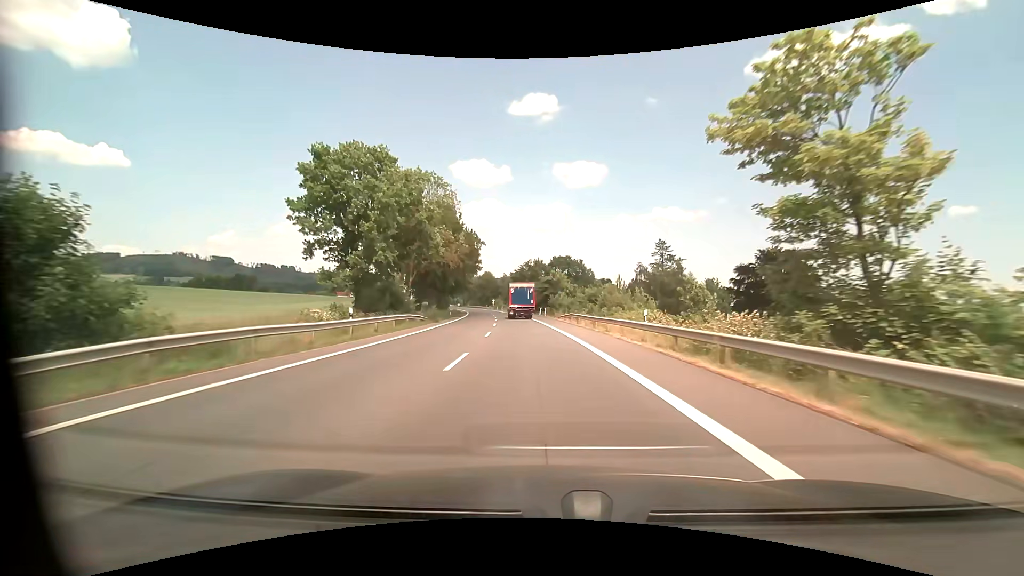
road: primary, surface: asphalt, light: Day
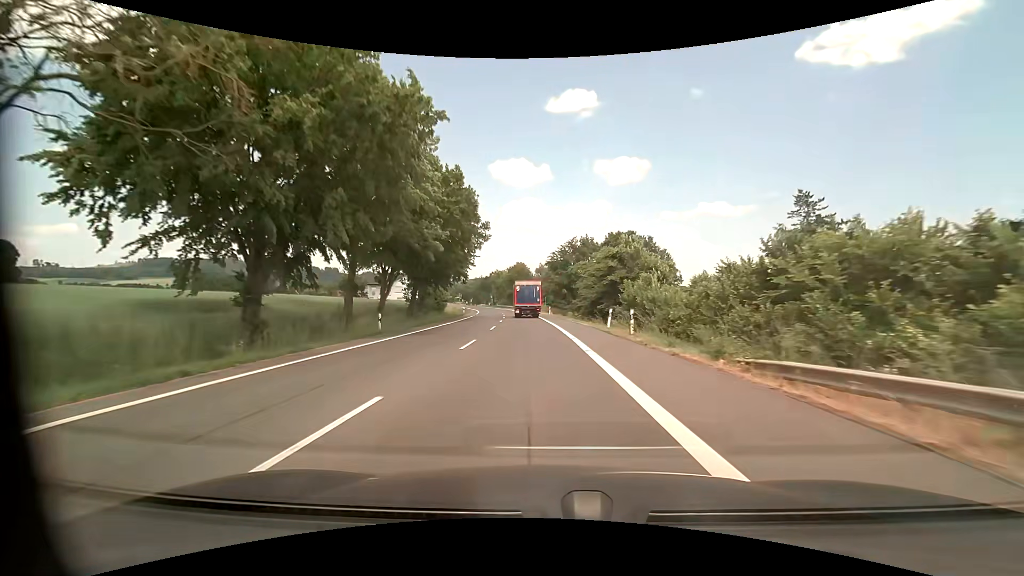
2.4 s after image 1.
(-1.6, +42.7) m; -5°
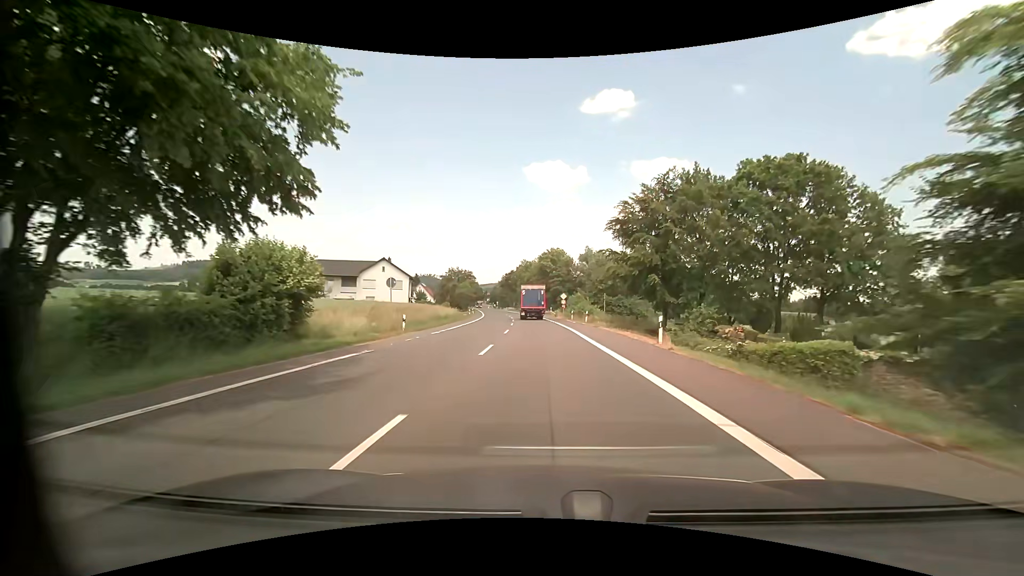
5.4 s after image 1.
(-2.3, +48.5) m; -4°
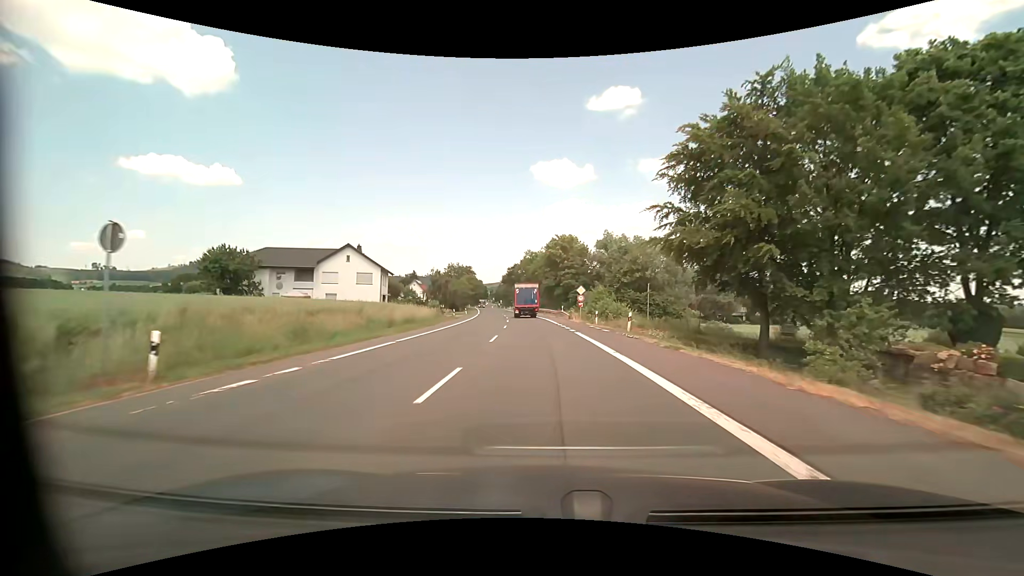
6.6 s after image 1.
(-0.2, +19.2) m; -1°
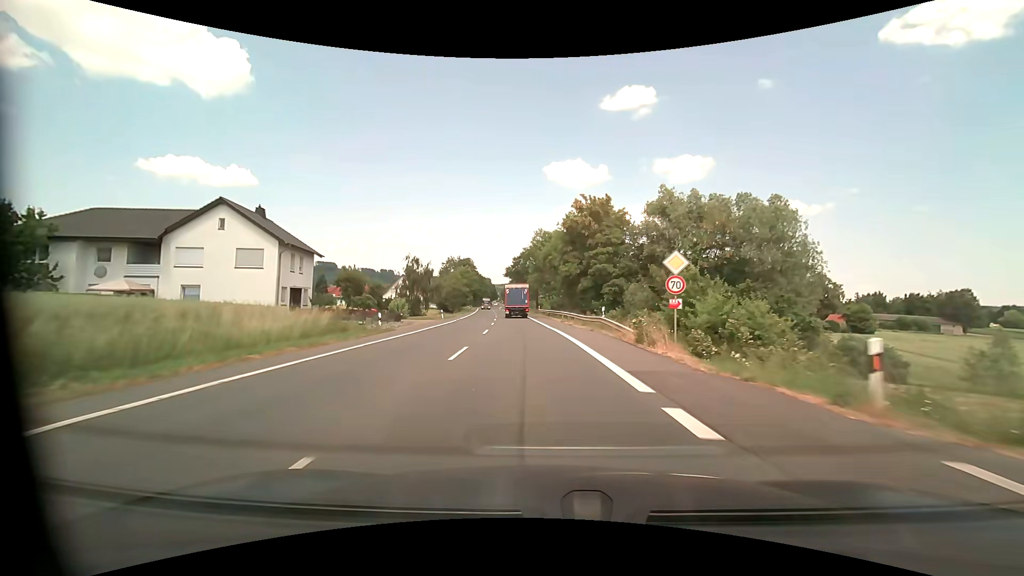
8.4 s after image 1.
(-0.3, +30.3) m; -1°
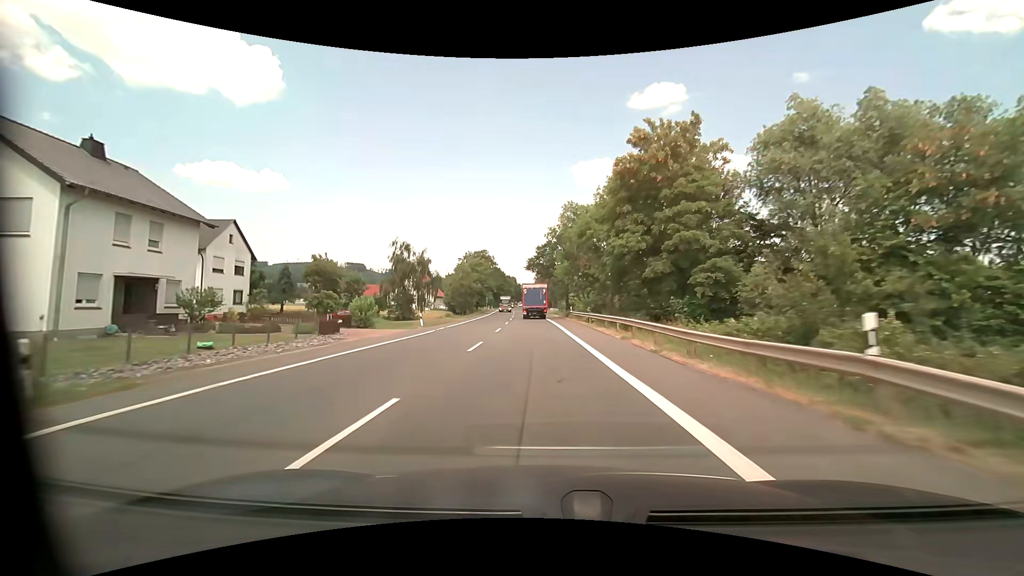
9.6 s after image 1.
(-0.5, +21.0) m; -3°
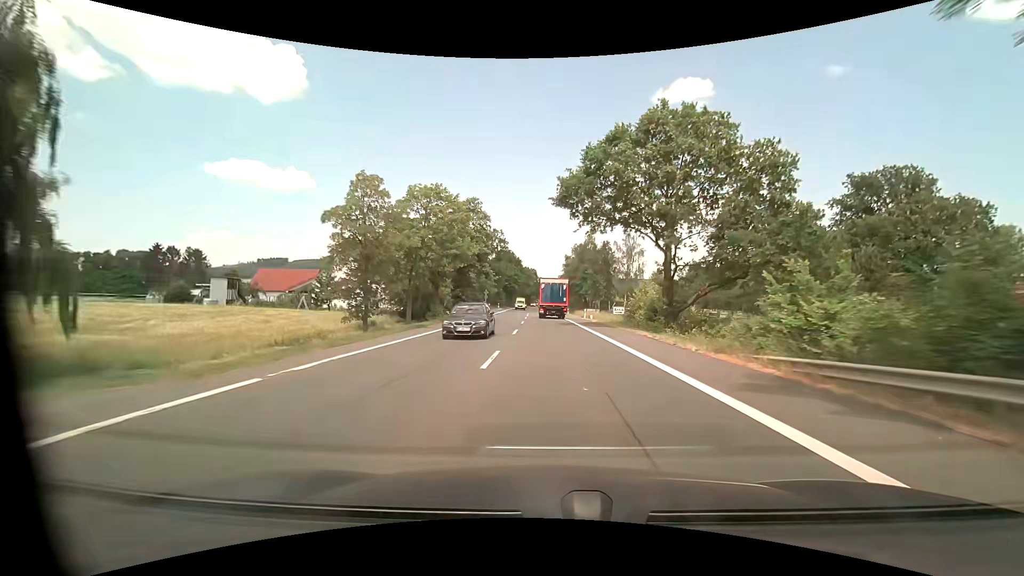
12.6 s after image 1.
(-2.5, +52.6) m; -3°
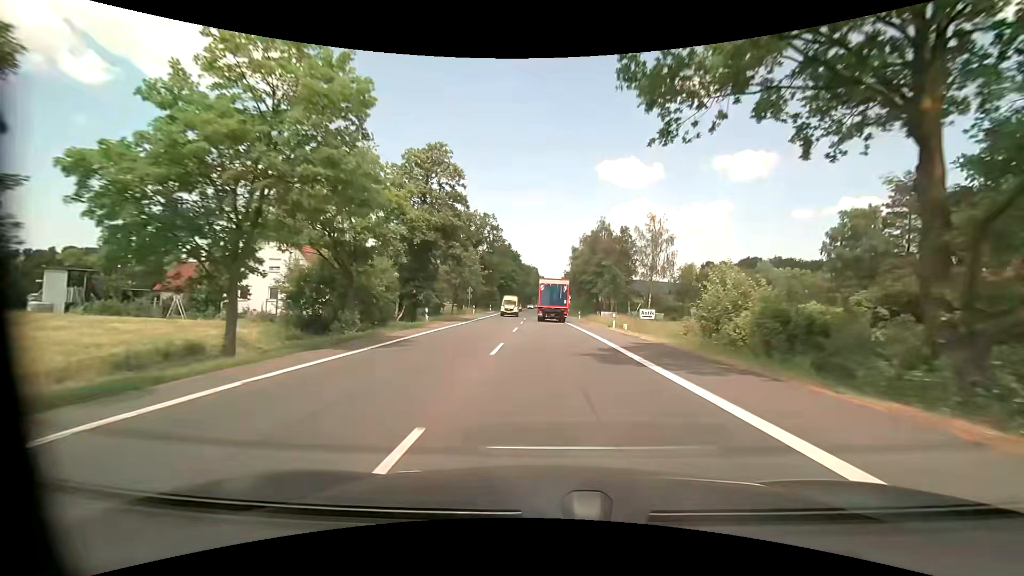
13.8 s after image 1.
(0.0, +20.6) m; 0°
(0, +10) (0, +20) (0, +30) (0, +40) (0, +50) (0, +60) (0, +70) (0, +80) (0, +90) (0, +100) m
